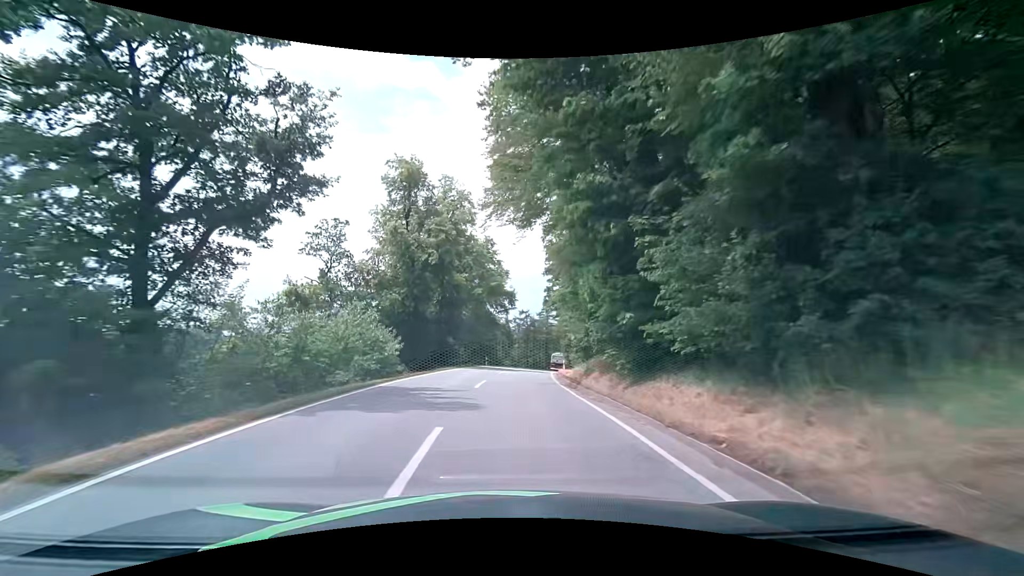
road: secondary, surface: asphalt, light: Day
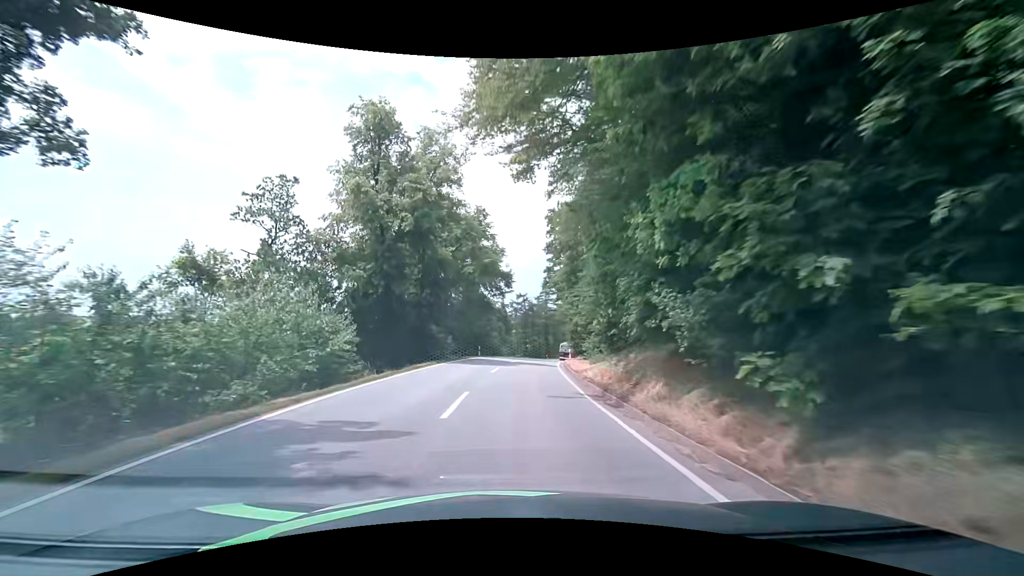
(0.0, +7.3) m; 0°
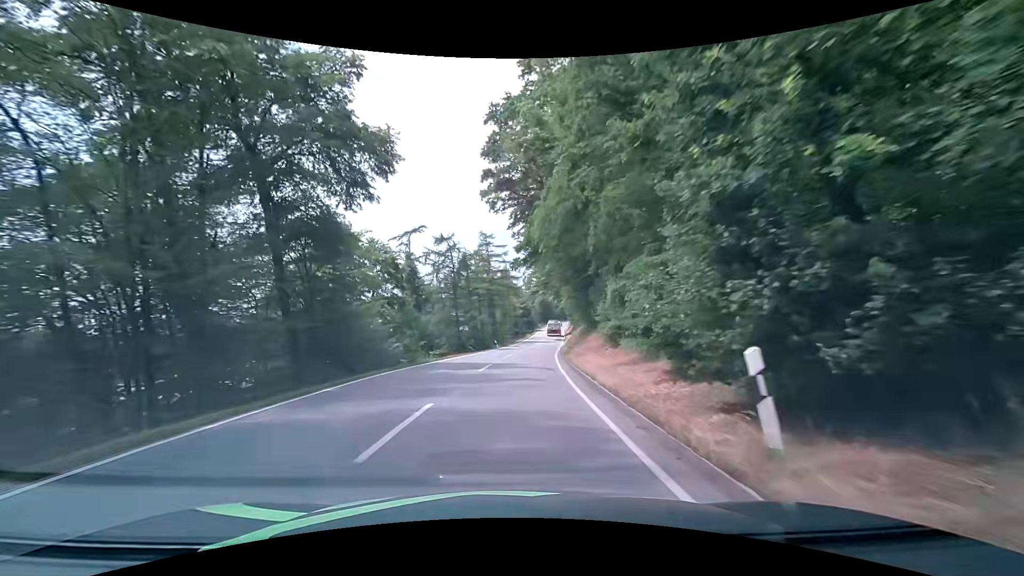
(+2.4, +38.6) m; +6°
(0, +10) (+1, +20) (+2, +30) (+3, +40) (+4, +50) (+5, +60) (+6, +70) (+8, +80) (+9, +89) (+10, +99) m
